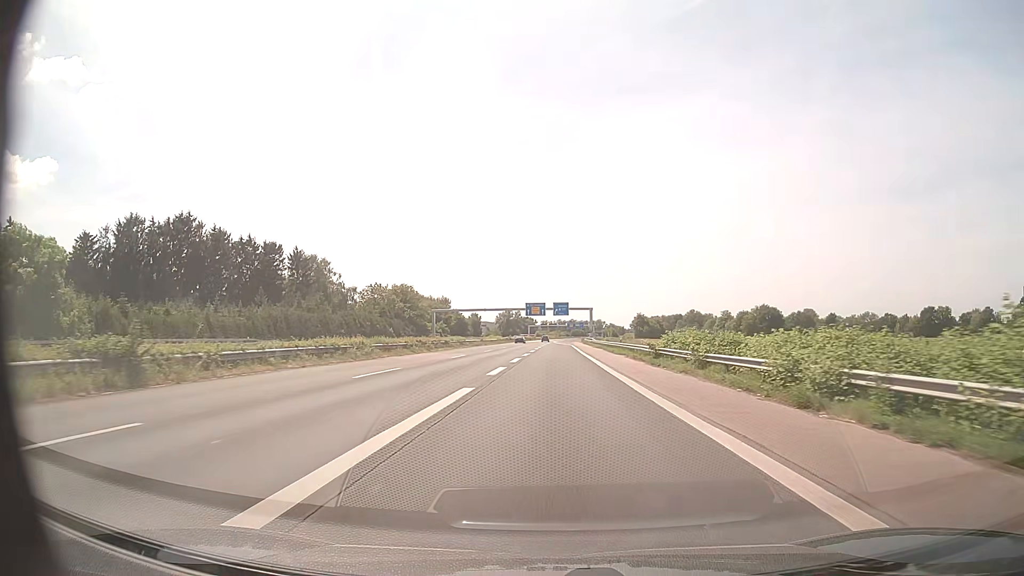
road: trunk_link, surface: asphalt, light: Day
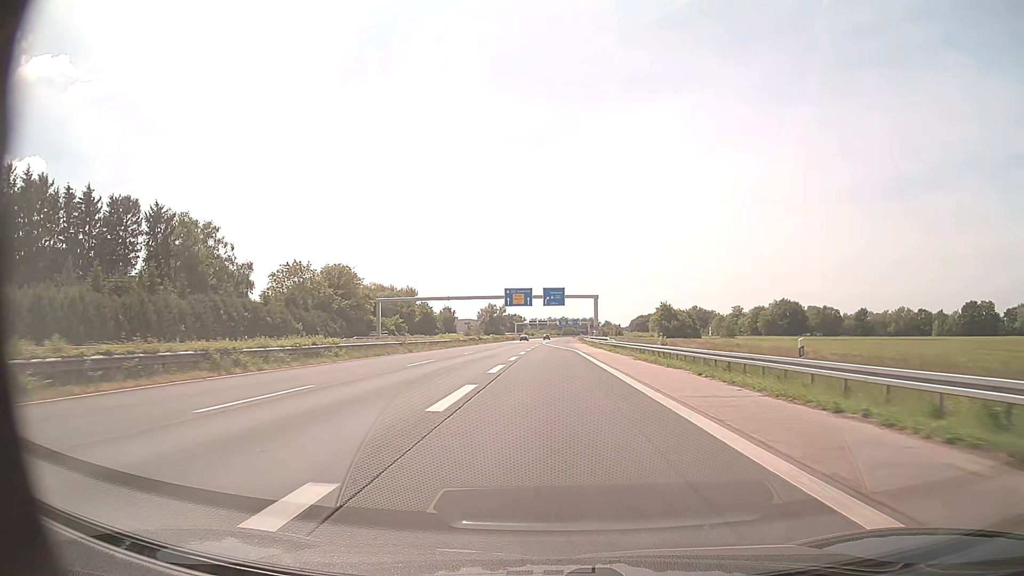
(+0.5, +47.9) m; +1°
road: trunk
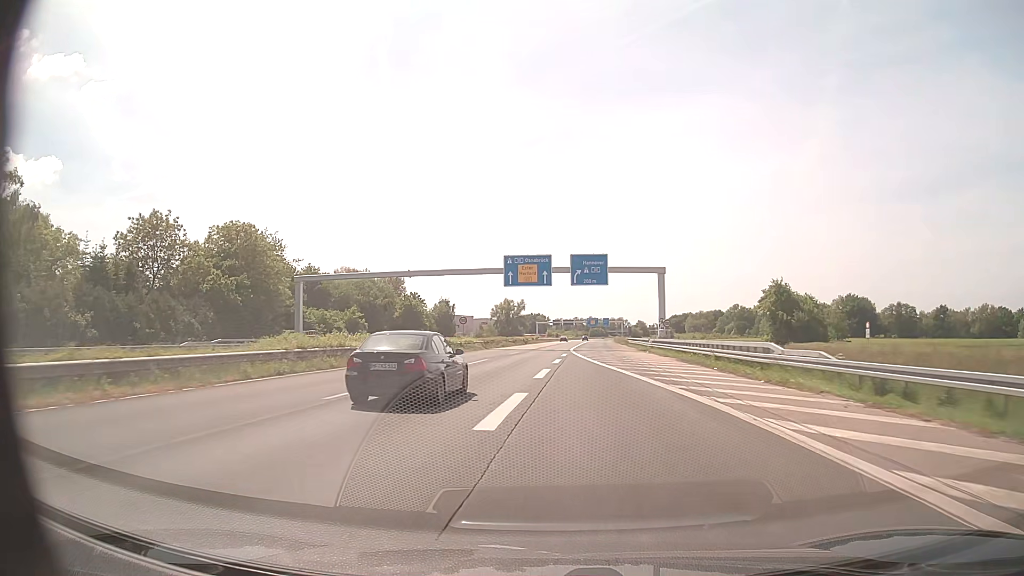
(-0.4, +50.9) m; -2°
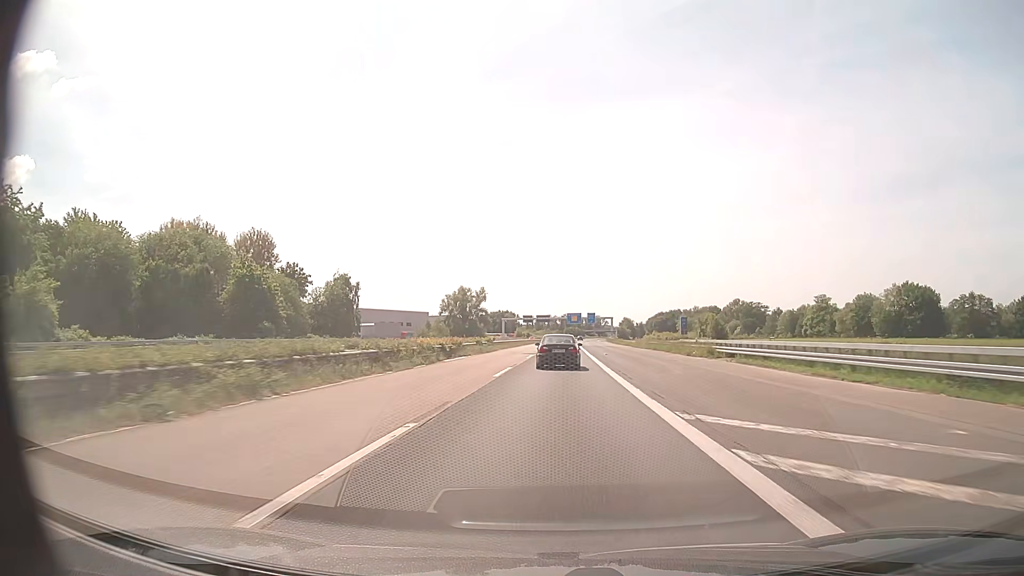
(+0.2, +68.2) m; +2°
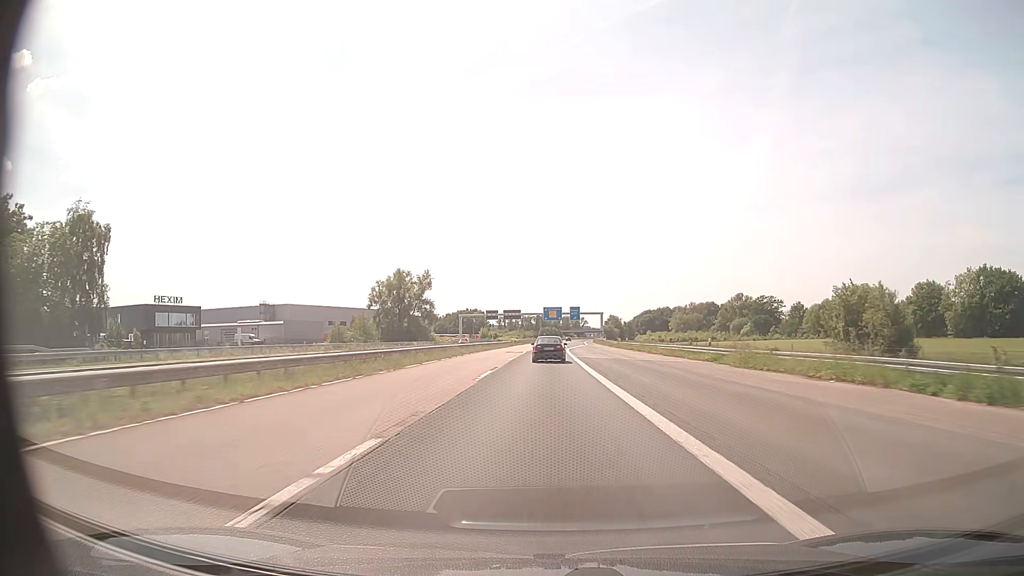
(+1.4, +57.0) m; +2°
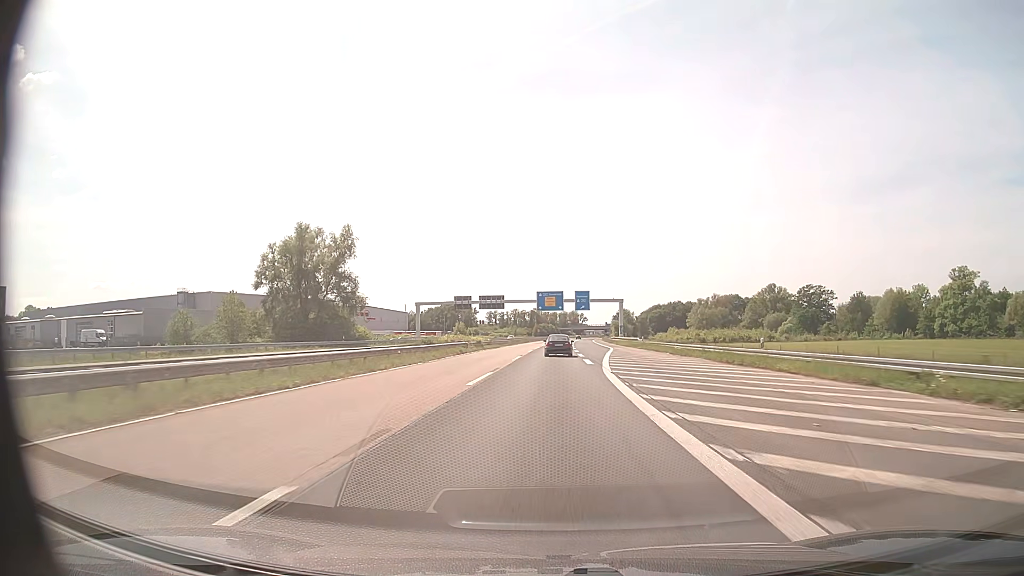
(+0.2, +58.2) m; 0°
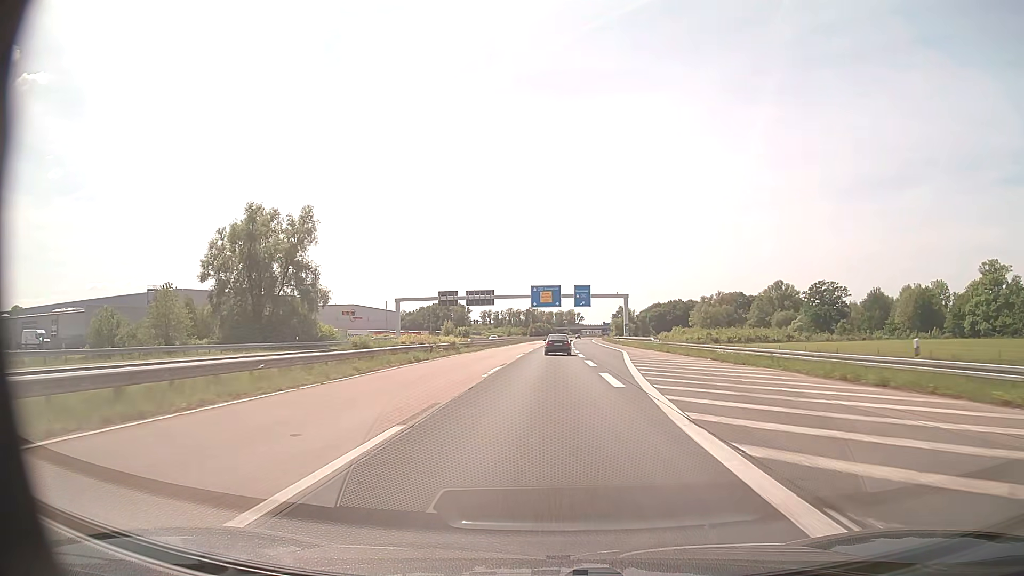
(0.0, +14.7) m; 0°
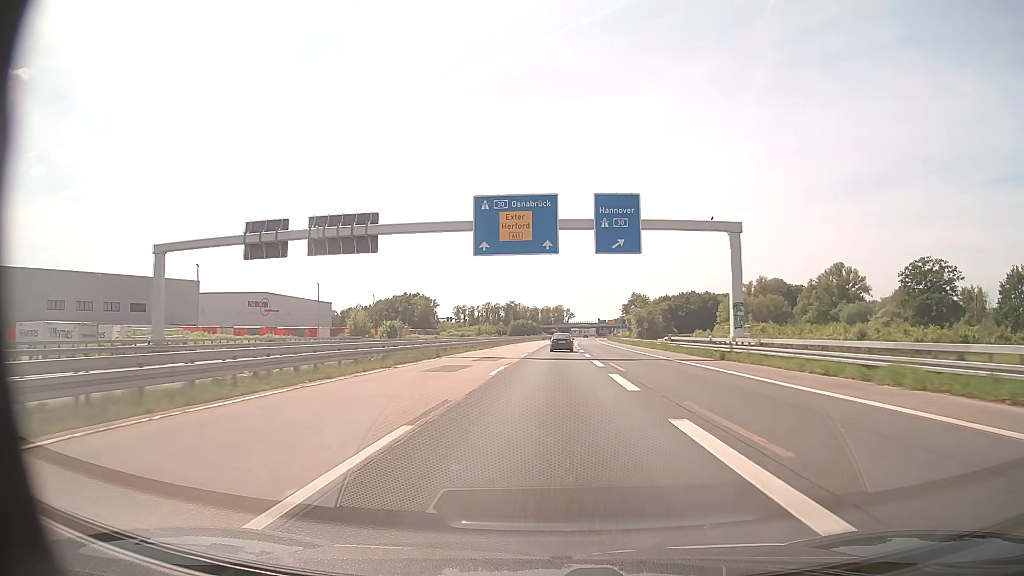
(+0.8, +74.2) m; +1°
(0, +10) (0, +20) (0, +30) (0, +40) (+1, +50) (+1, +60) (+1, +70) (+2, +80) (+2, +90) (+2, +100) m
